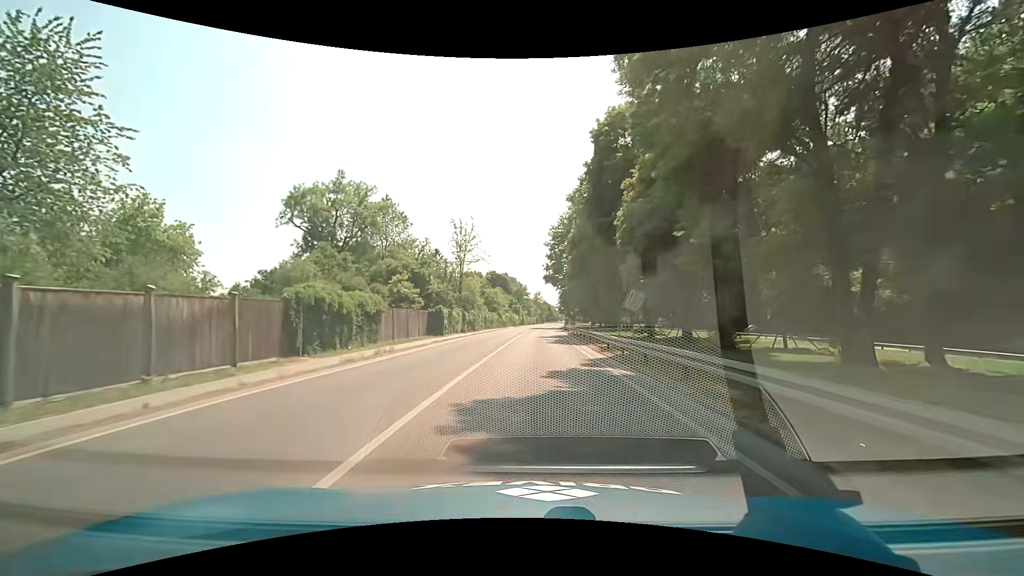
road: secondary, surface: asphalt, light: Day
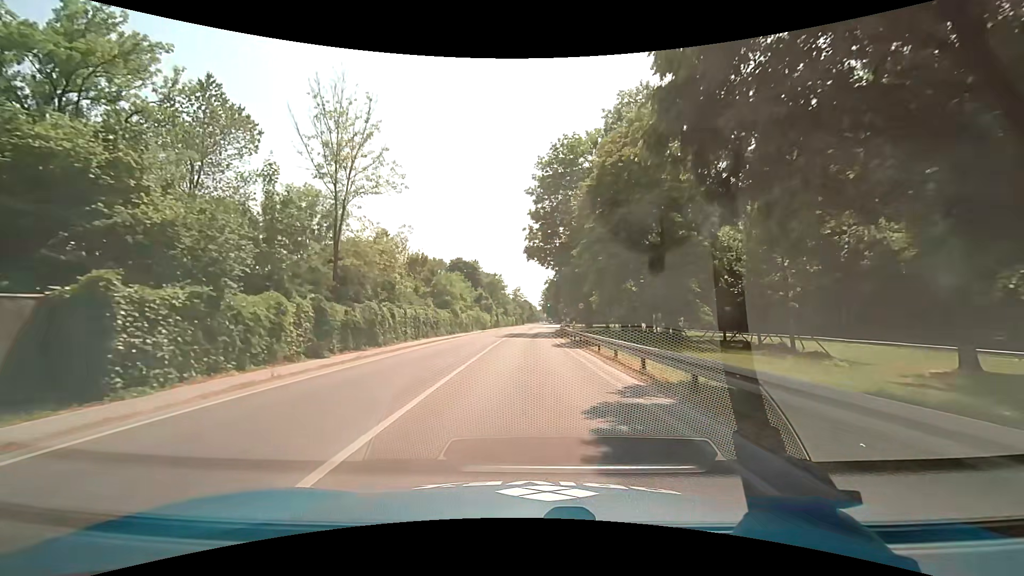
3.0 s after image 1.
(+1.2, +38.2) m; +3°
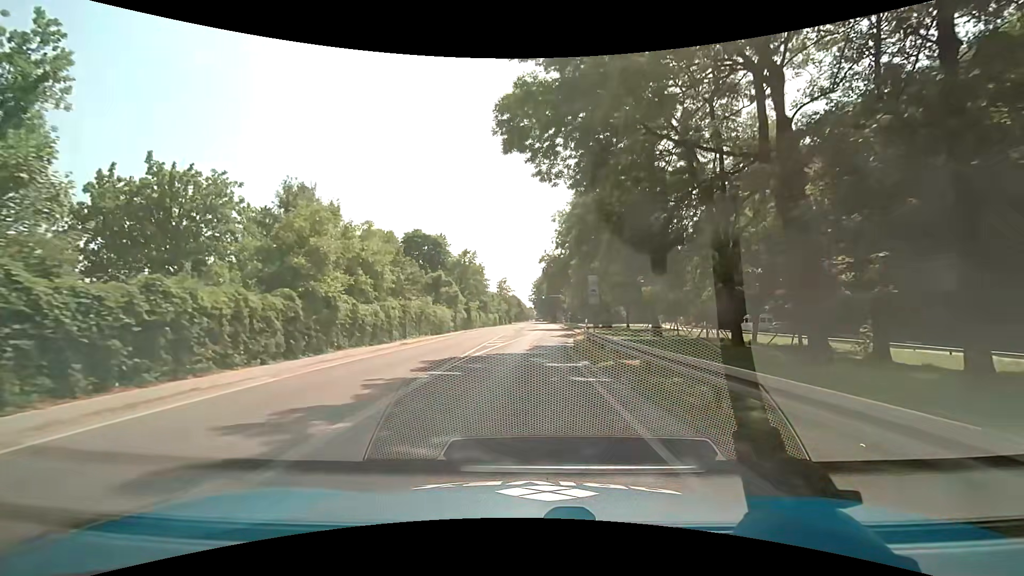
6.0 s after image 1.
(+0.3, +38.1) m; +2°
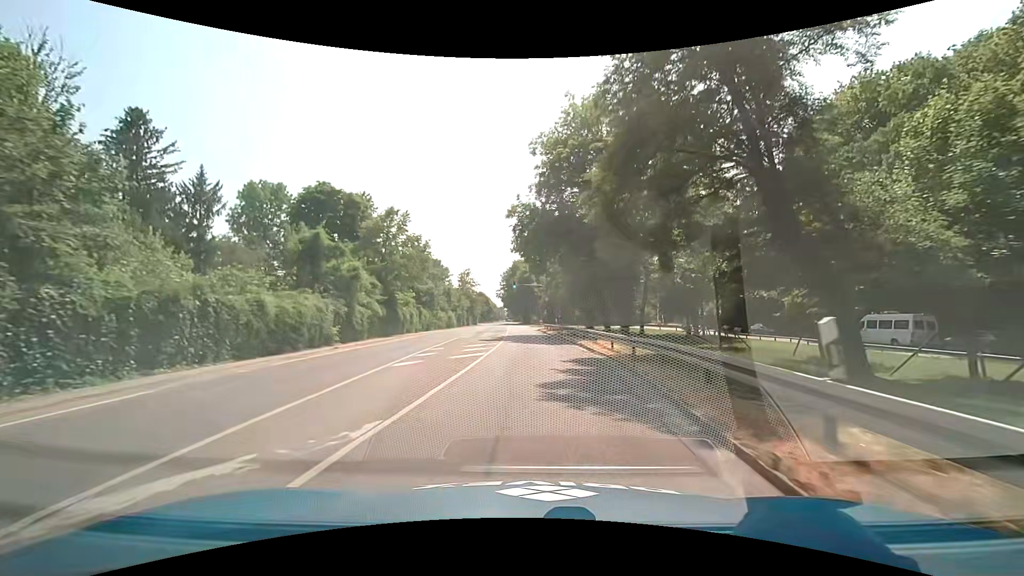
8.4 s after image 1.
(+0.2, +30.5) m; +2°
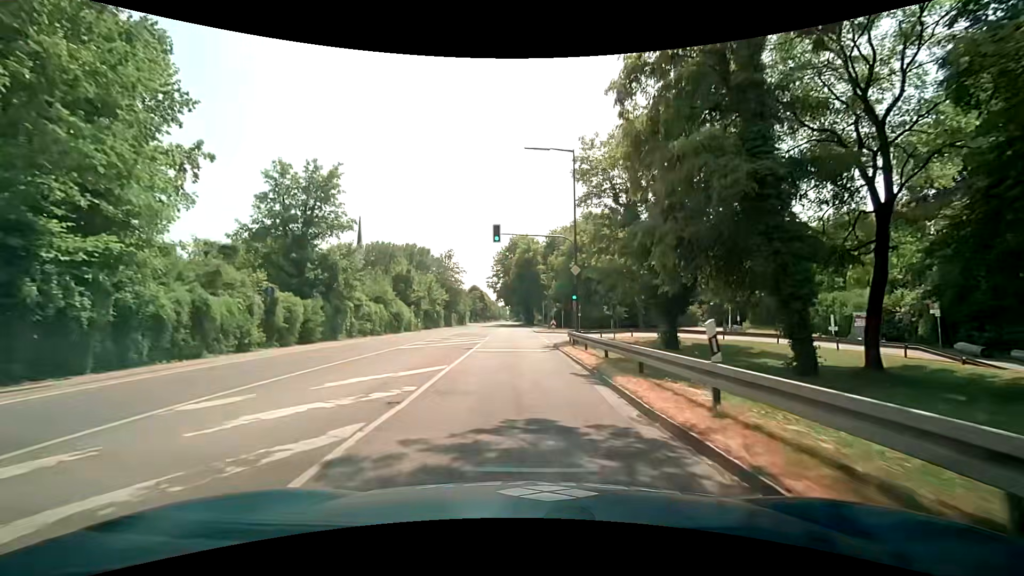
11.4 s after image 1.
(+0.4, +38.0) m; +1°
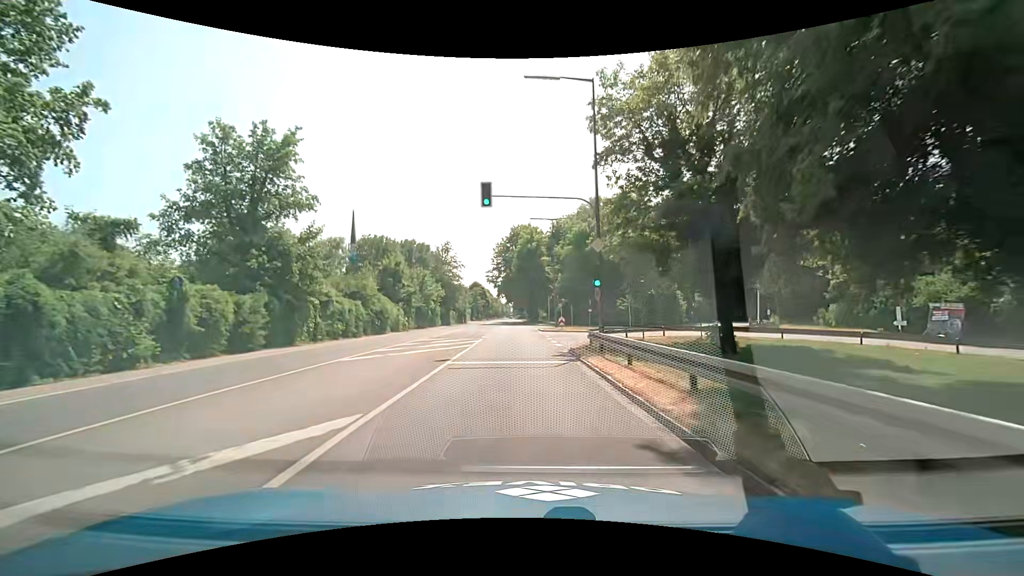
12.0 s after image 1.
(-0.1, +7.6) m; -1°
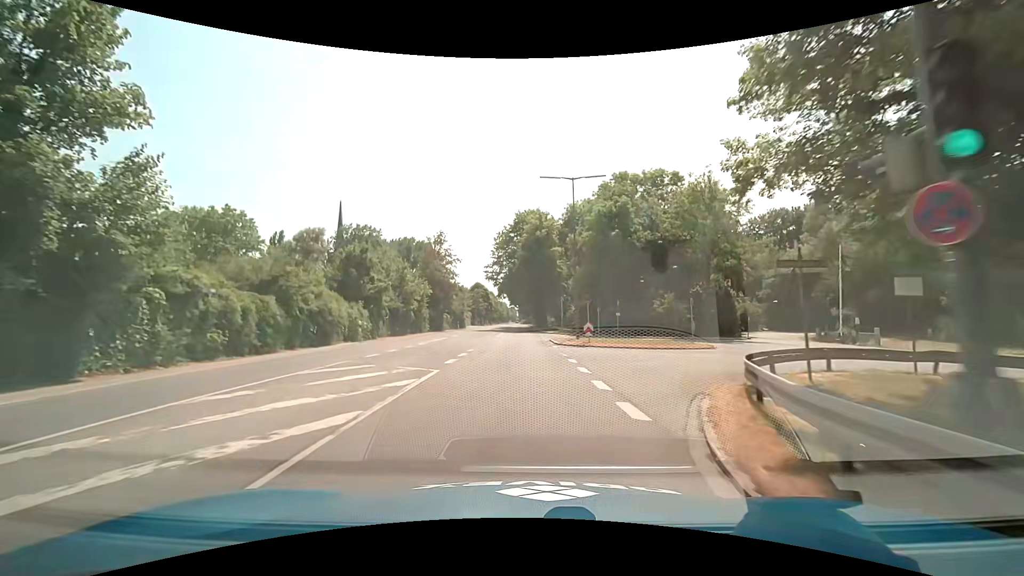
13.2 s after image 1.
(0.0, +15.2) m; -1°
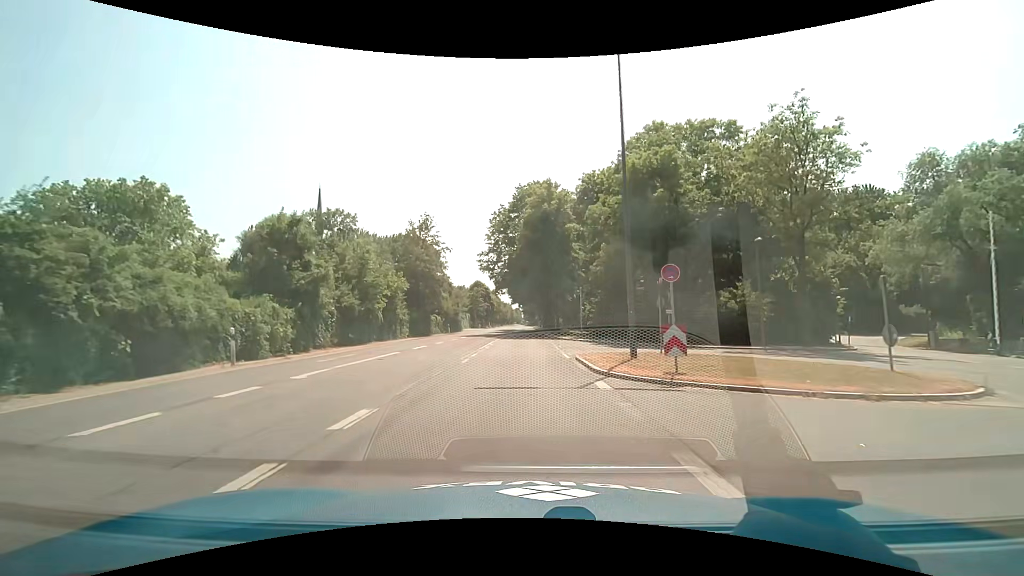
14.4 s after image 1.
(0.0, +15.2) m; -1°
(0, +10) (0, +20) (0, +30) (0, +40) (0, +50) (0, +60) (0, +70) (0, +80) (0, +90) (0, +100) m
